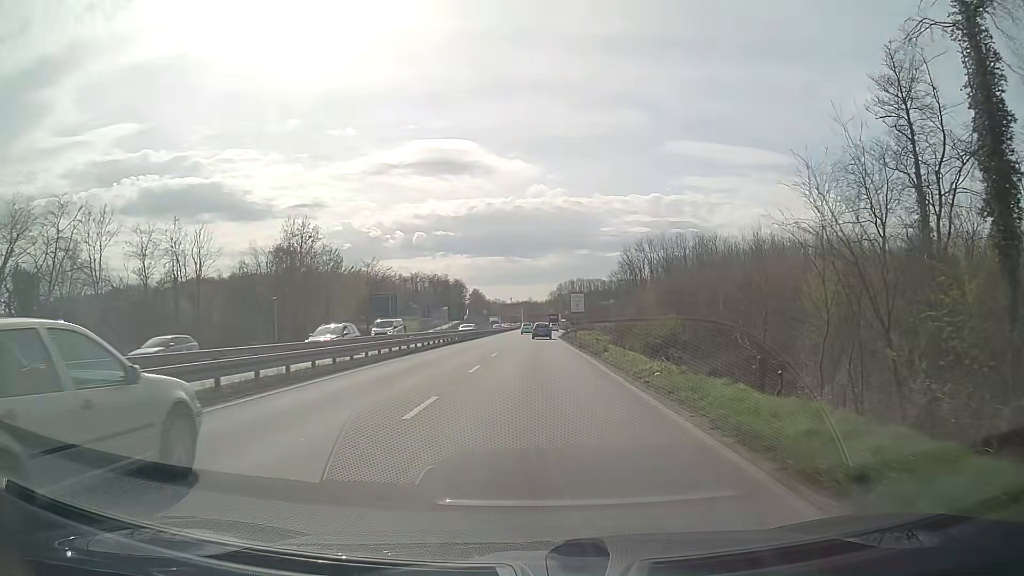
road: primary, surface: asphalt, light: Day
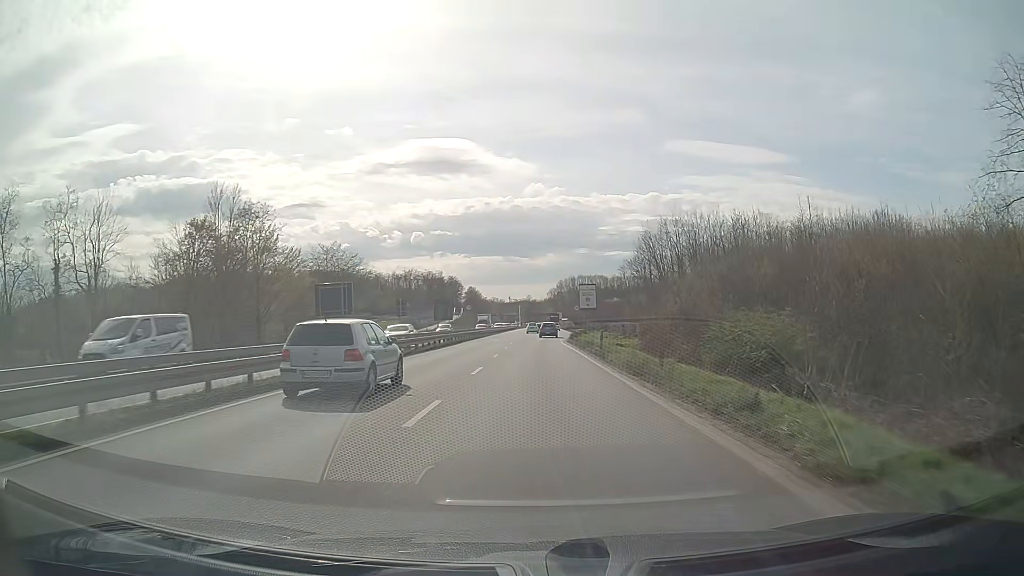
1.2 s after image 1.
(0.0, +18.9) m; 0°
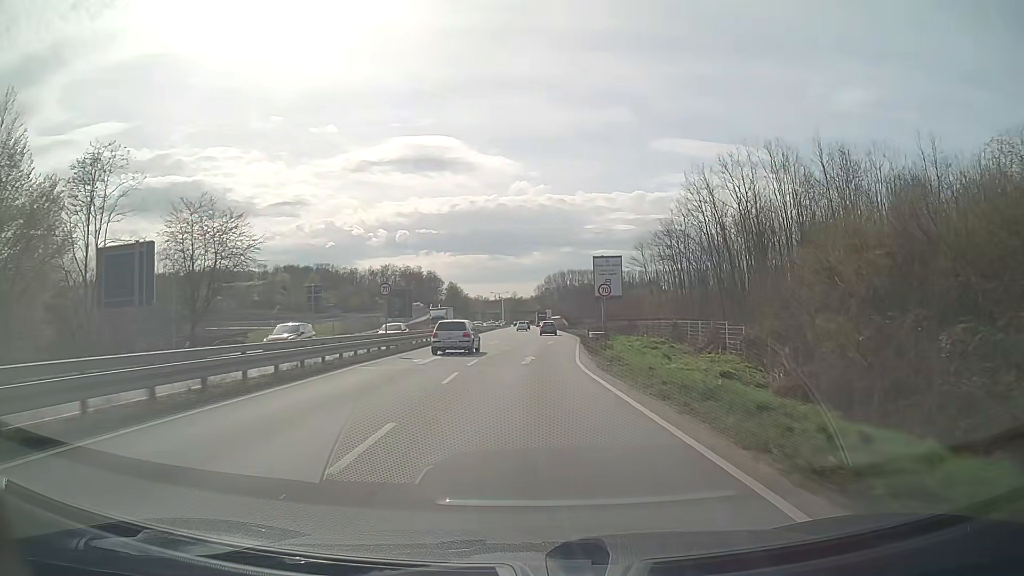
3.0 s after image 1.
(+0.2, +30.0) m; +1°
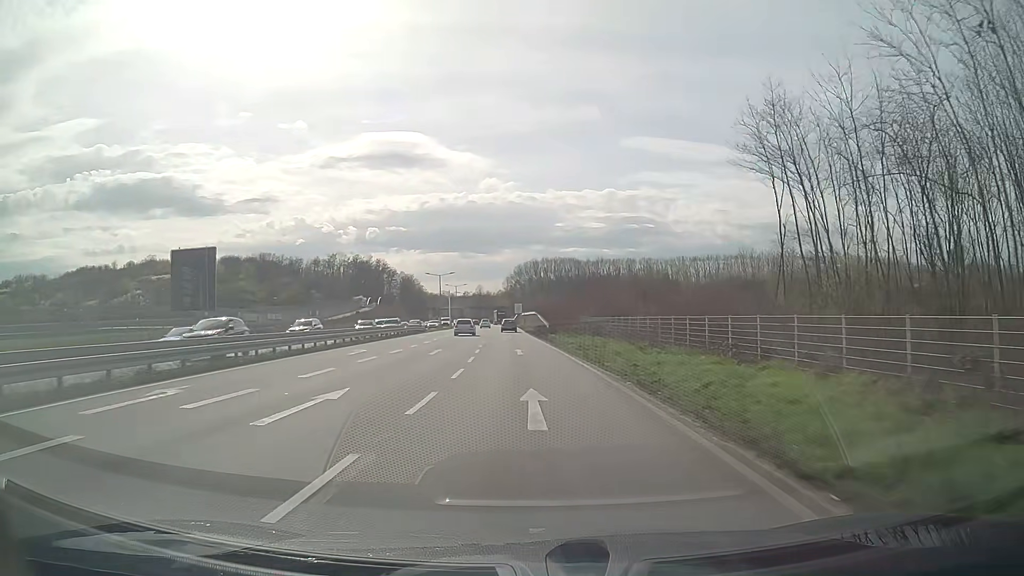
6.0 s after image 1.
(+1.9, +53.4) m; +3°
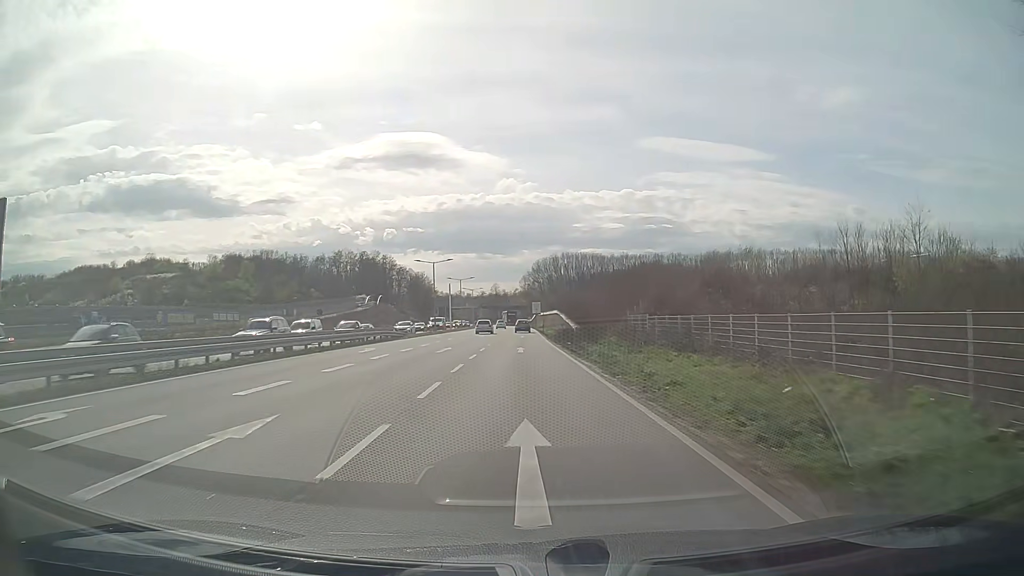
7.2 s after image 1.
(-0.2, +22.1) m; -1°
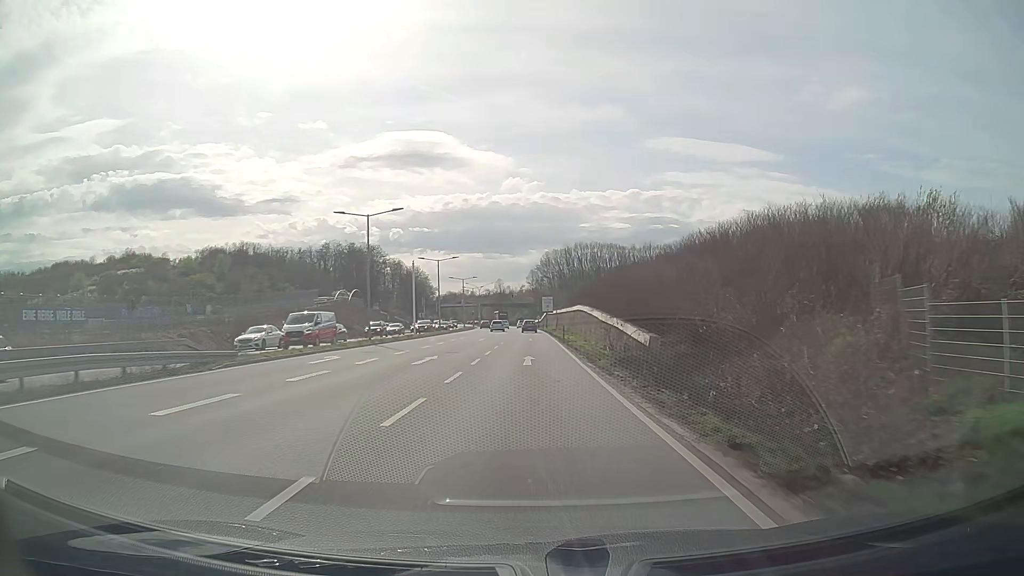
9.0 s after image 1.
(-0.5, +33.1) m; -1°
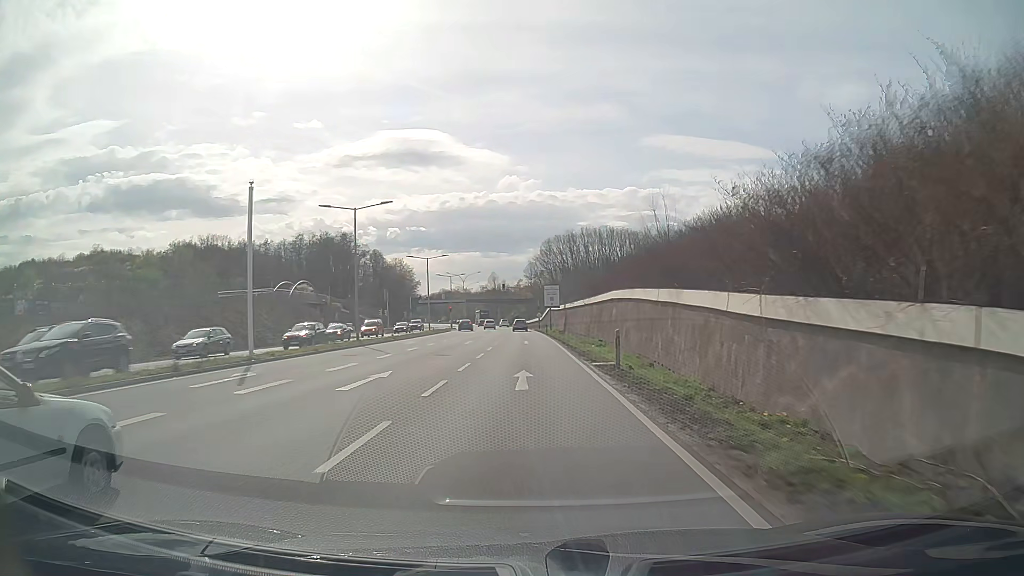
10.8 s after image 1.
(+0.1, +32.8) m; 0°
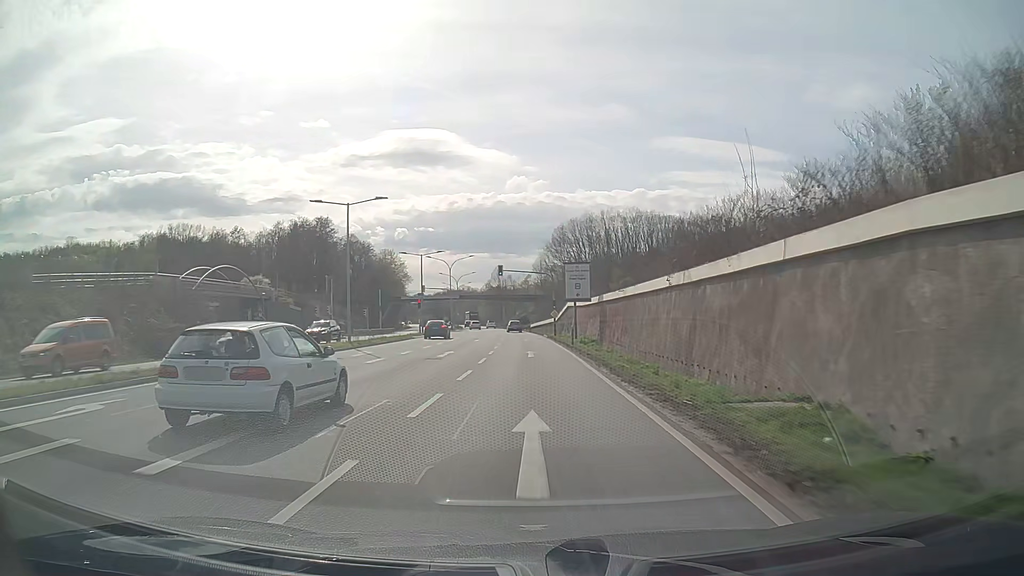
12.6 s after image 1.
(-0.3, +32.6) m; -1°
(0, +10) (0, +20) (0, +30) (0, +40) (-1, +50) (-1, +60) (-1, +70) (-2, +80) (-3, +90) (-4, +100) m
